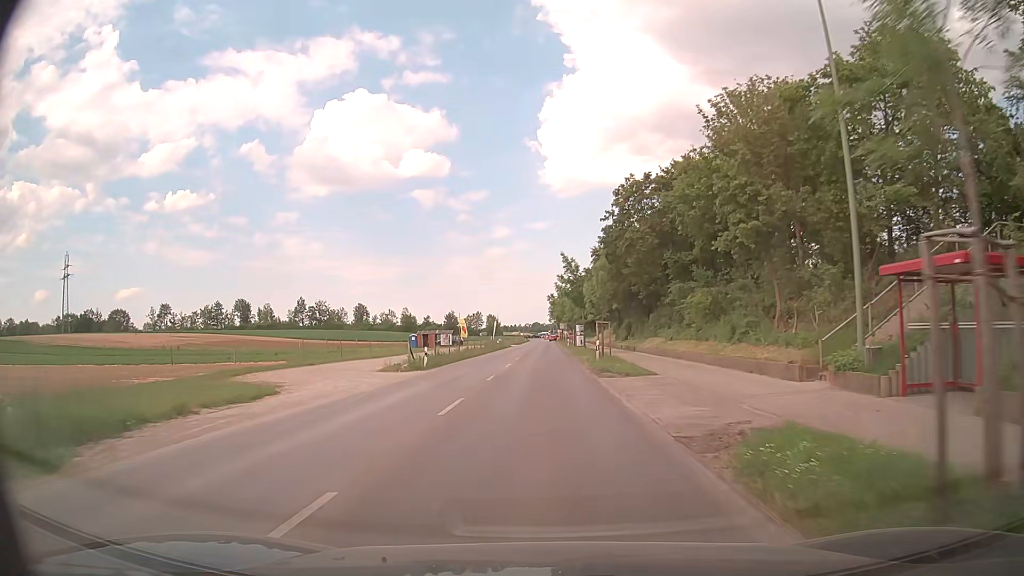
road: tertiary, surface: asphalt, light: Day
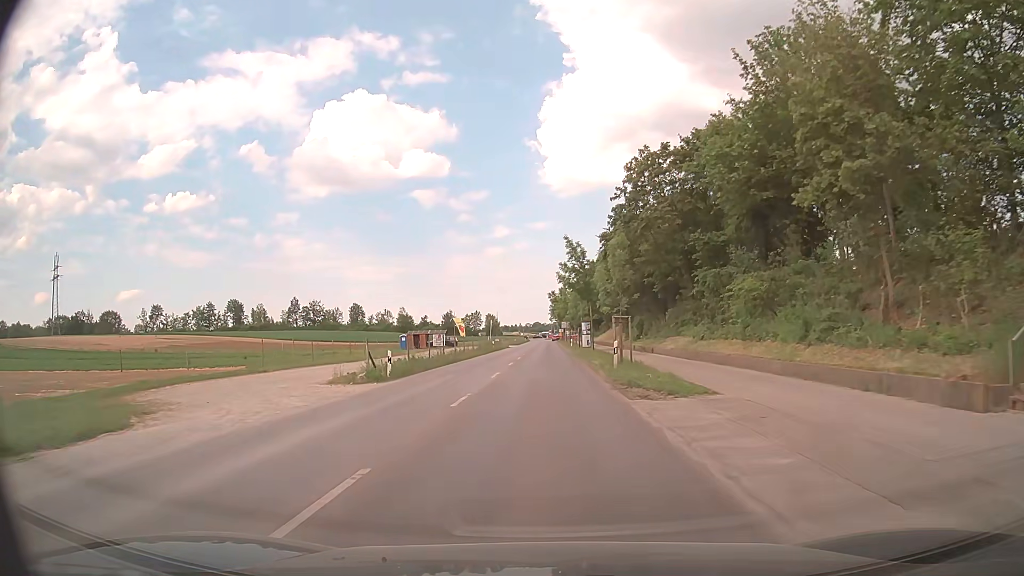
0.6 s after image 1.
(0.0, +8.0) m; 0°
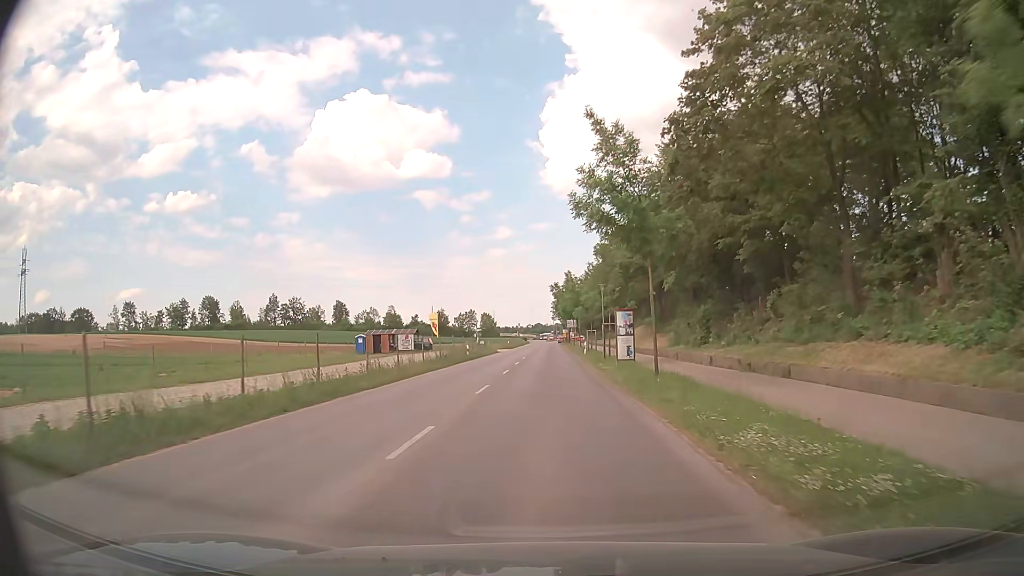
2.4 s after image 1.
(-0.1, +23.6) m; -1°
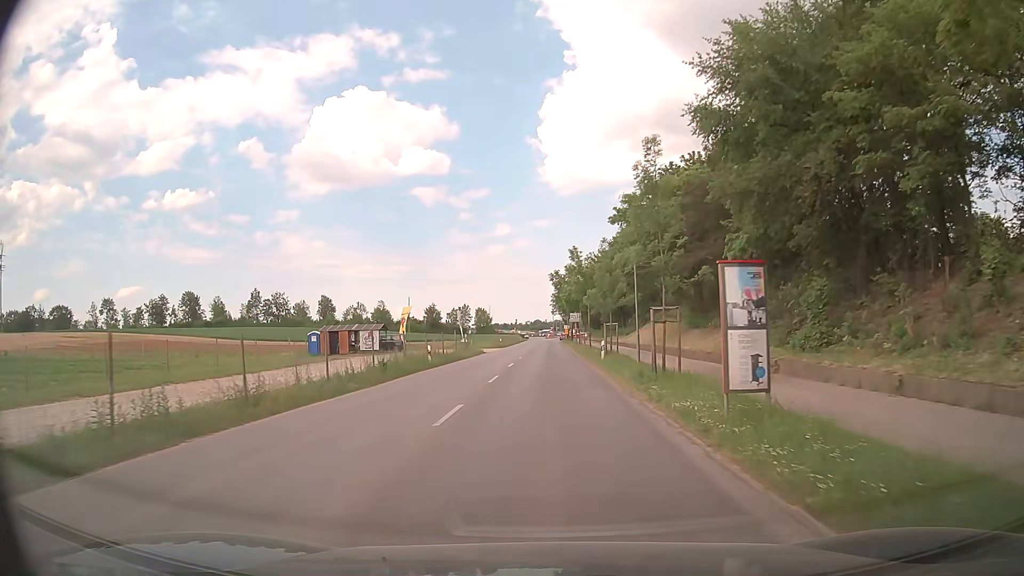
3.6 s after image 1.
(+0.1, +15.1) m; +1°
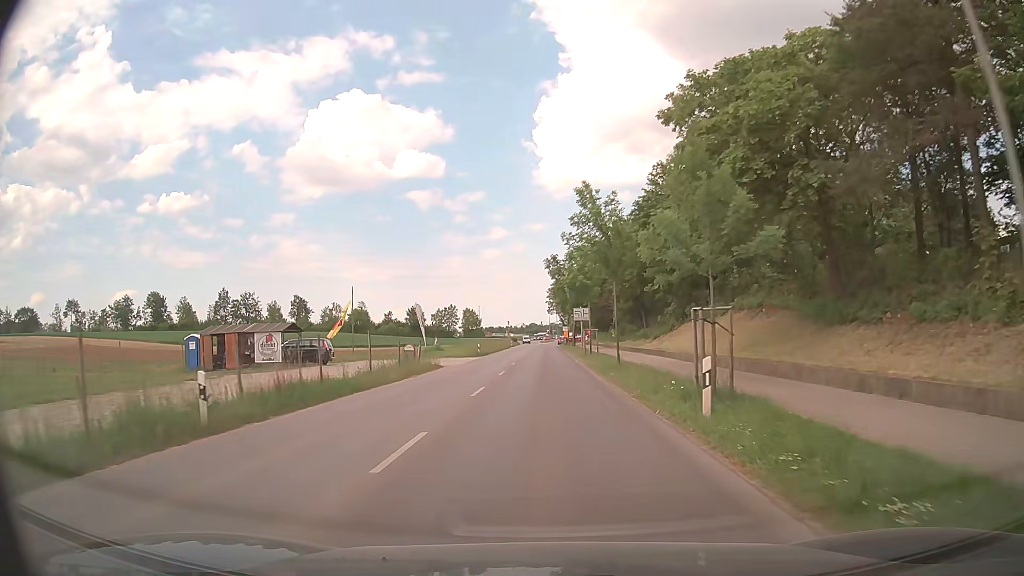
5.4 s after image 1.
(-0.1, +21.3) m; 0°
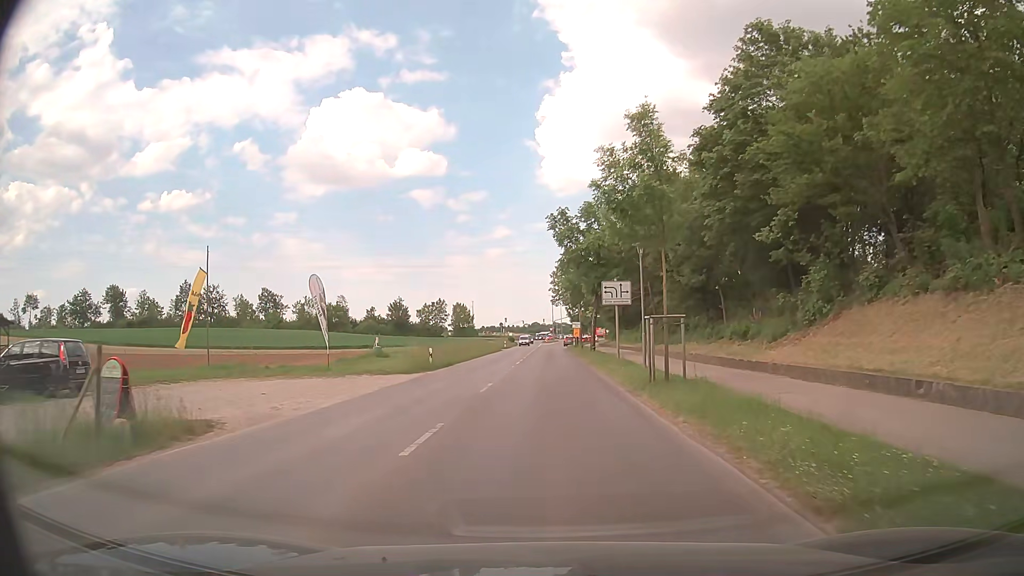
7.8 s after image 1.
(-0.1, +26.0) m; -1°
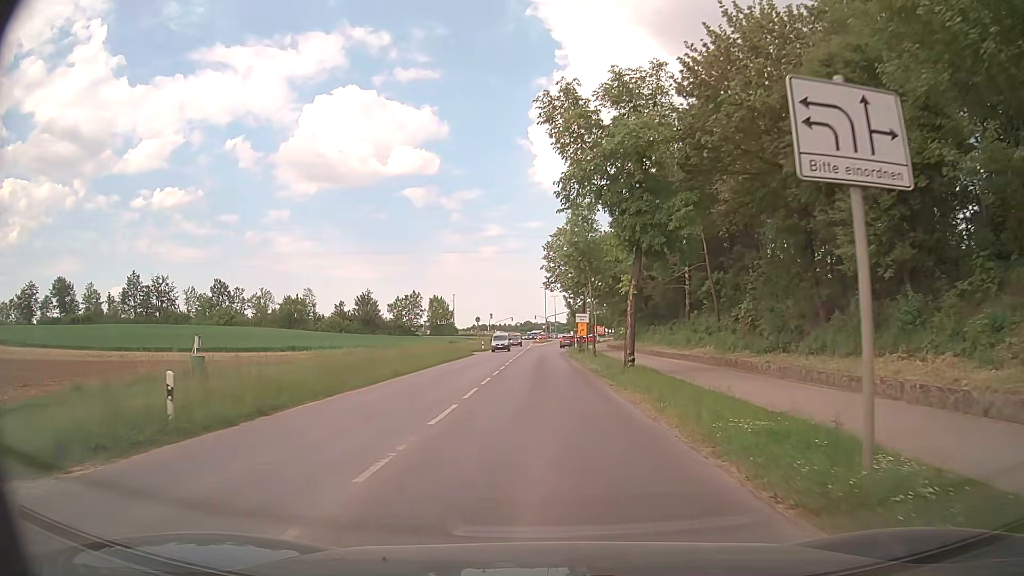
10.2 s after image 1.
(+0.3, +23.7) m; +1°
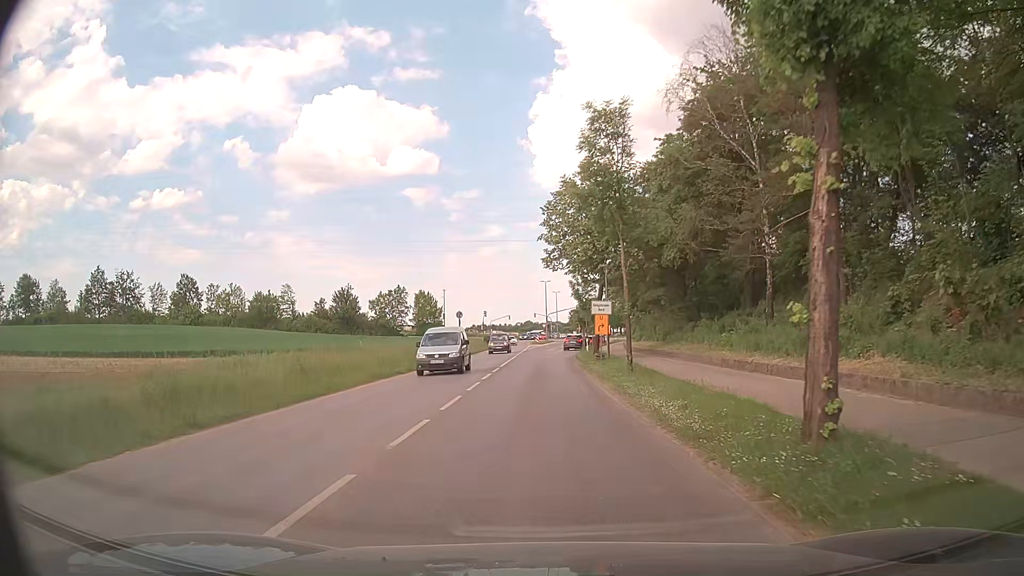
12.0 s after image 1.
(-0.1, +16.0) m; 0°
(0, +10) (0, +20) (0, +30) (0, +40) (0, +50) (+1, +60) (+2, +70) (+4, +80) (+5, +90) (+6, +100) m
